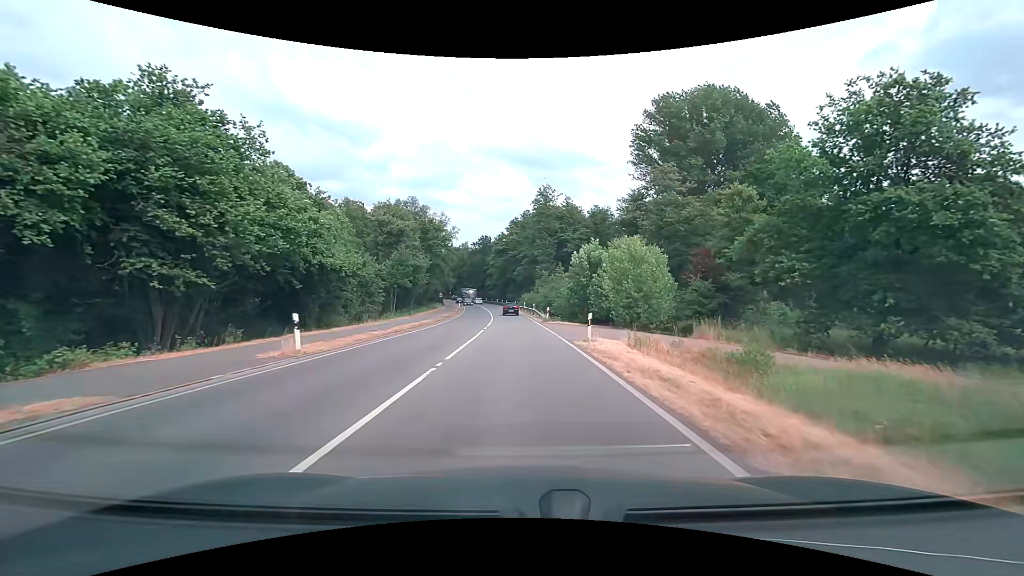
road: secondary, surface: asphalt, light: Day
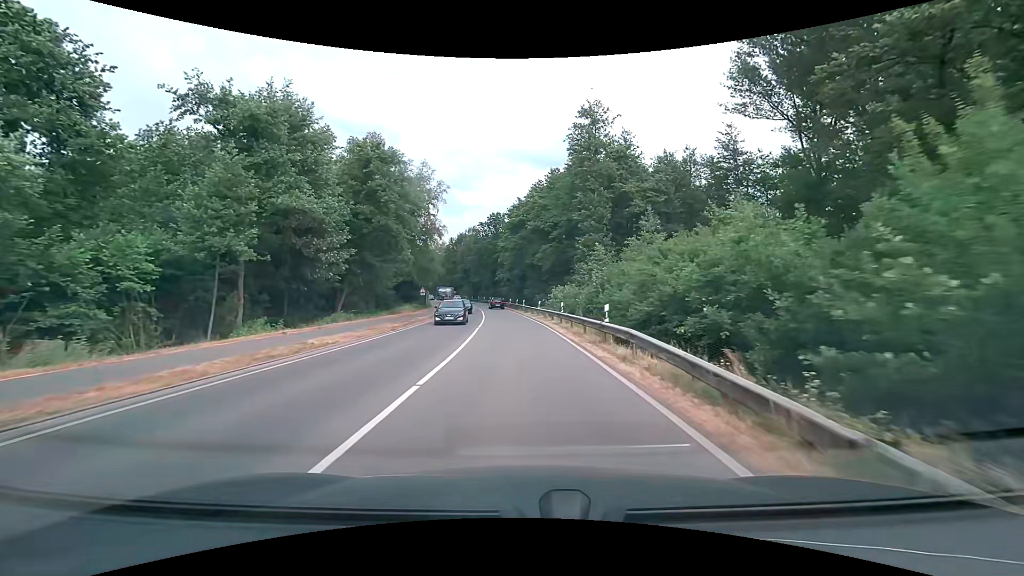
(-0.9, +38.2) m; -3°
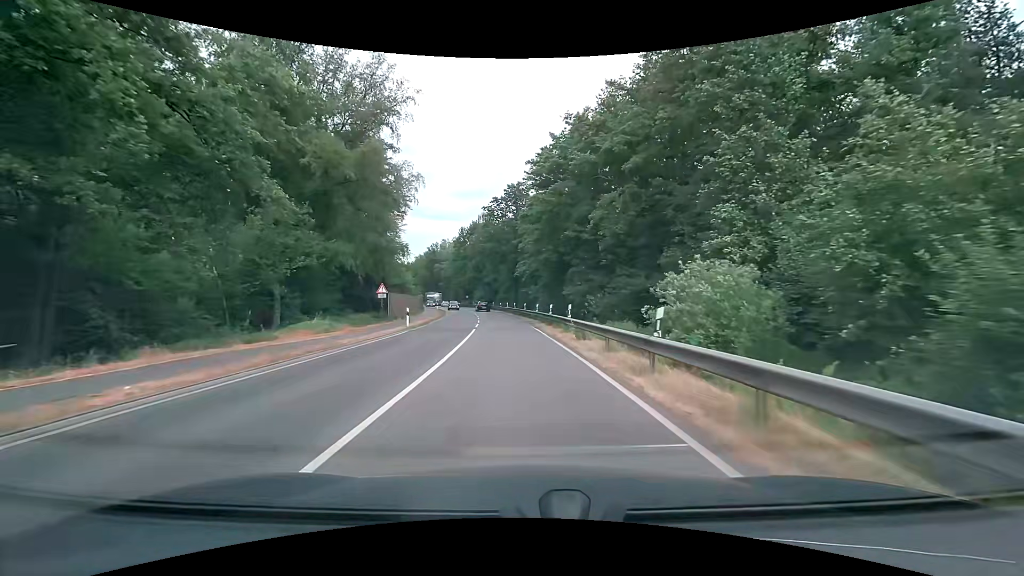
(-0.5, +30.3) m; -2°
(0, +10) (-1, +20) (-1, +30) (-2, +40) (-3, +50) (-5, +60) (-6, +70) (-8, +79) (-10, +89) (-13, +99) m
